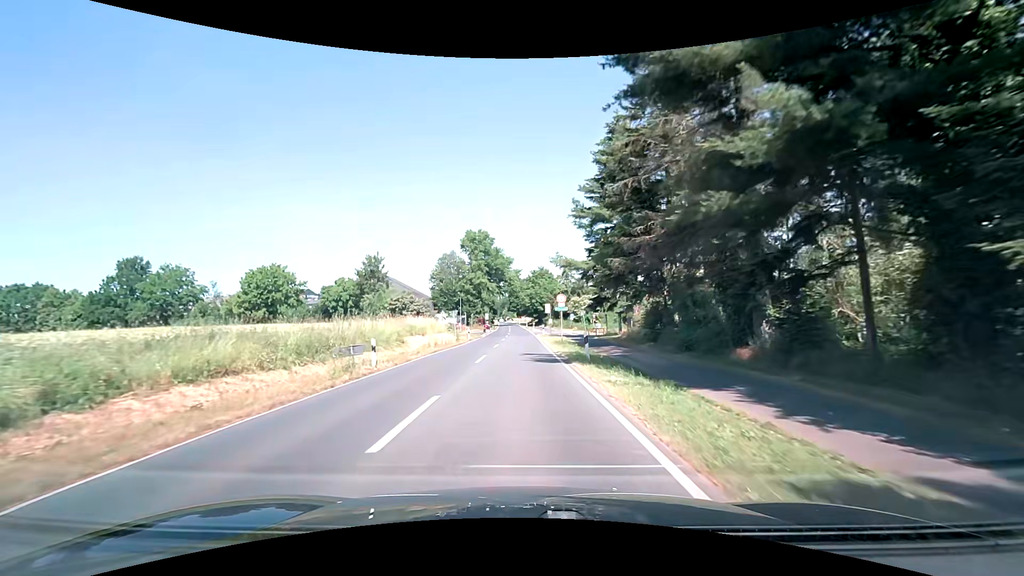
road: secondary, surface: asphalt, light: Day
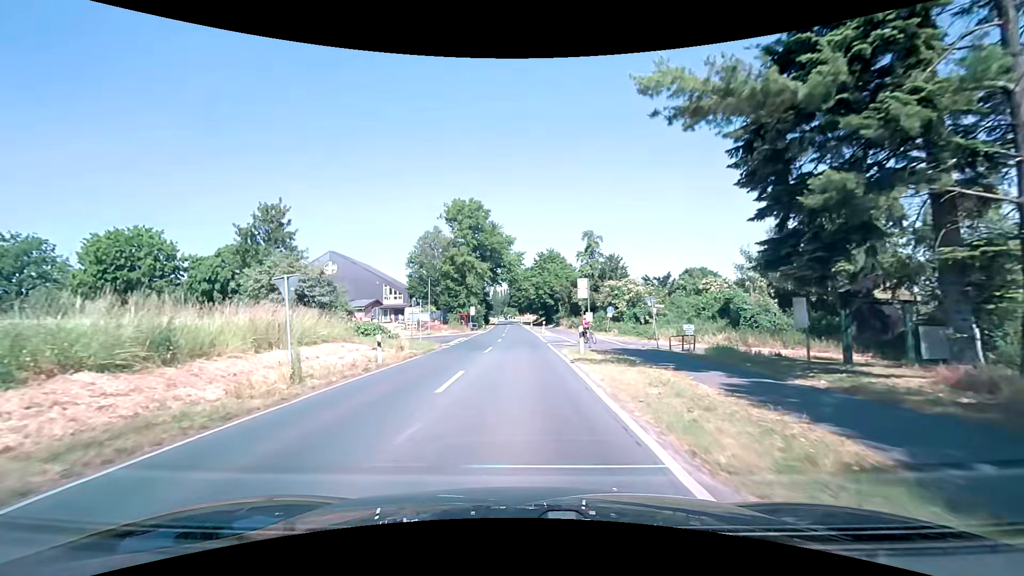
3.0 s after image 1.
(+0.1, +32.1) m; +1°
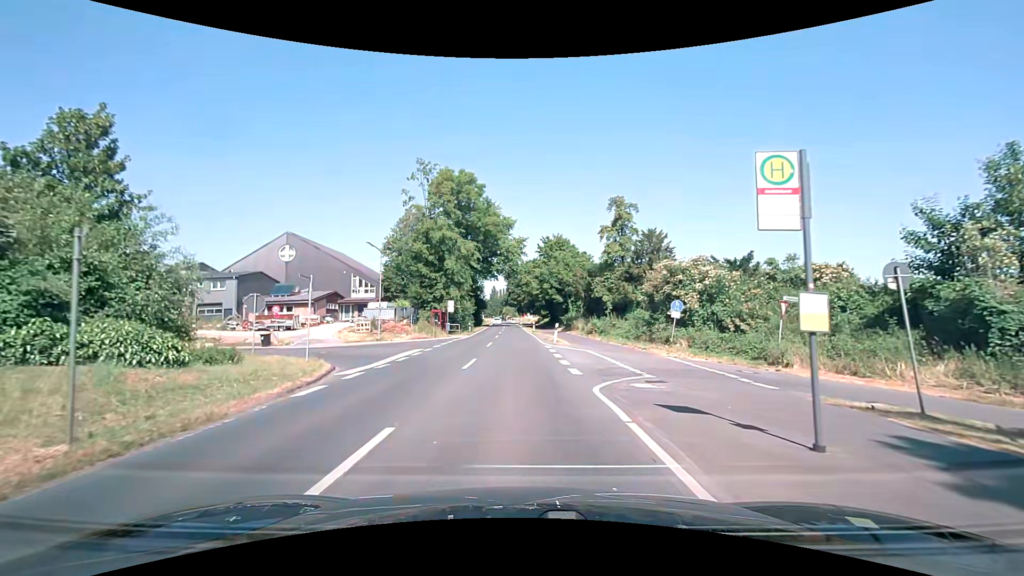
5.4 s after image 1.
(-0.2, +19.5) m; -1°
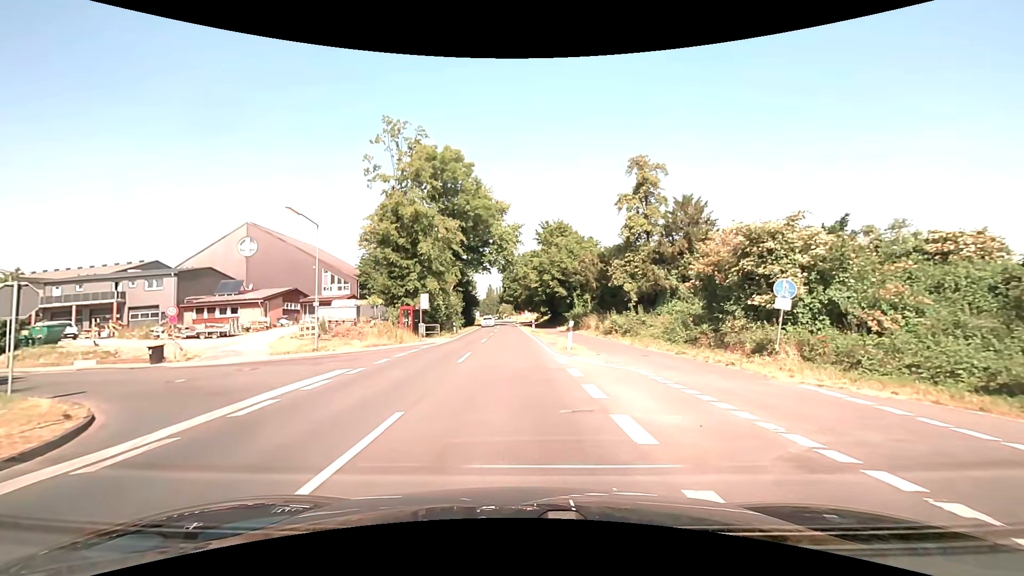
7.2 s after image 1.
(0.0, +10.8) m; 0°
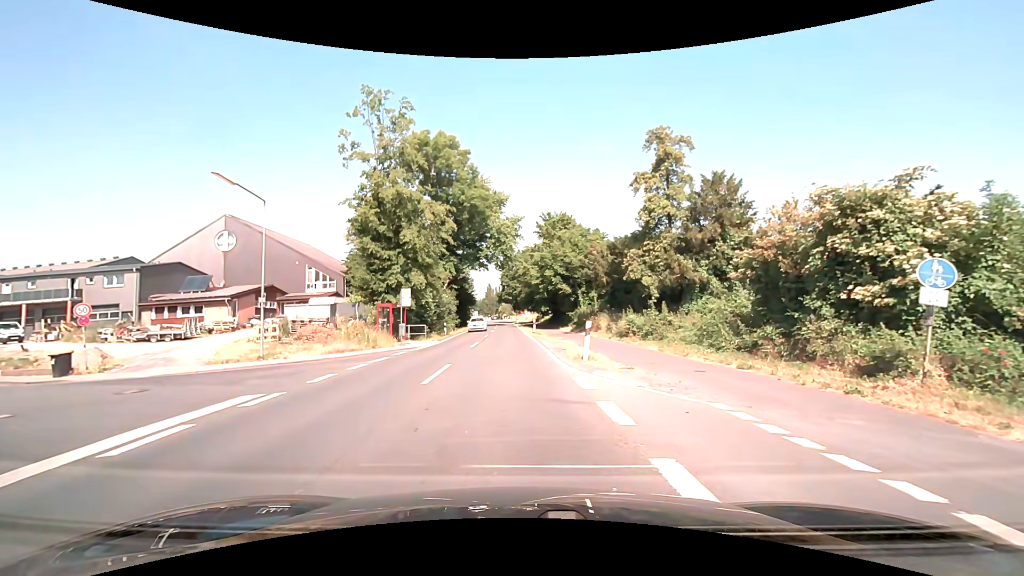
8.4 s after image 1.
(0.0, +5.3) m; +1°
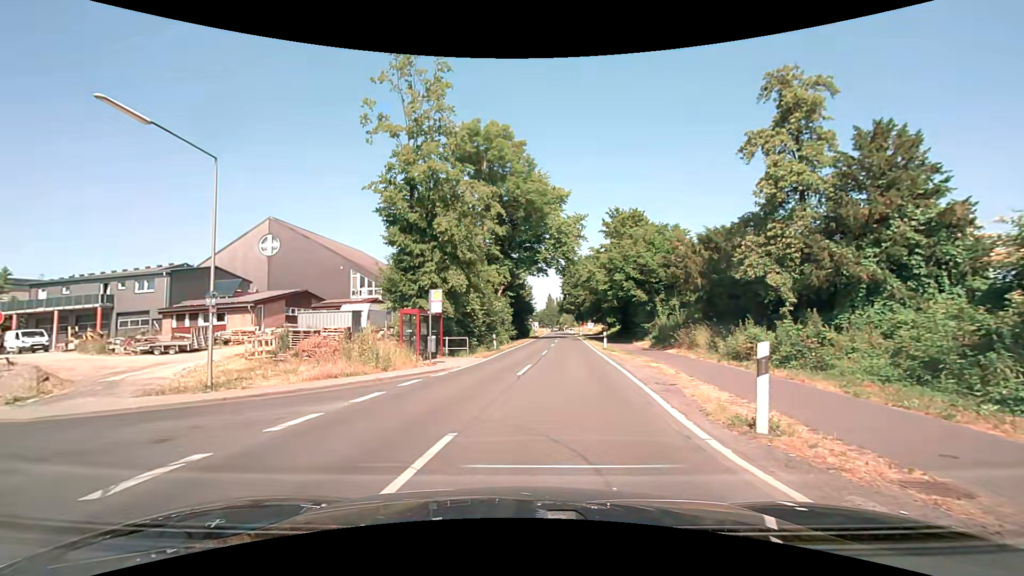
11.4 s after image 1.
(-0.3, +7.8) m; -7°
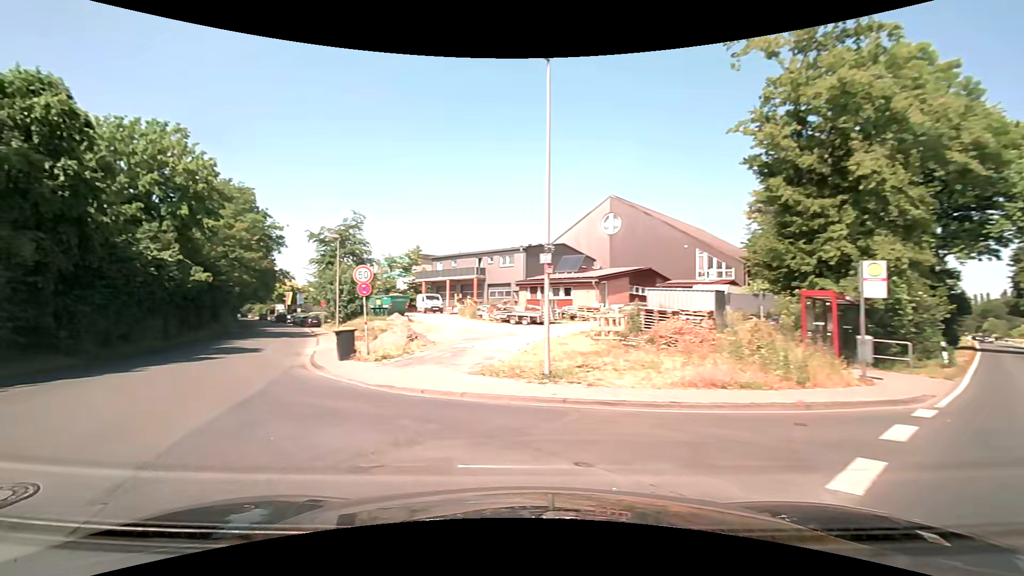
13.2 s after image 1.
(-2.0, +6.4) m; -35°
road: unclassified
